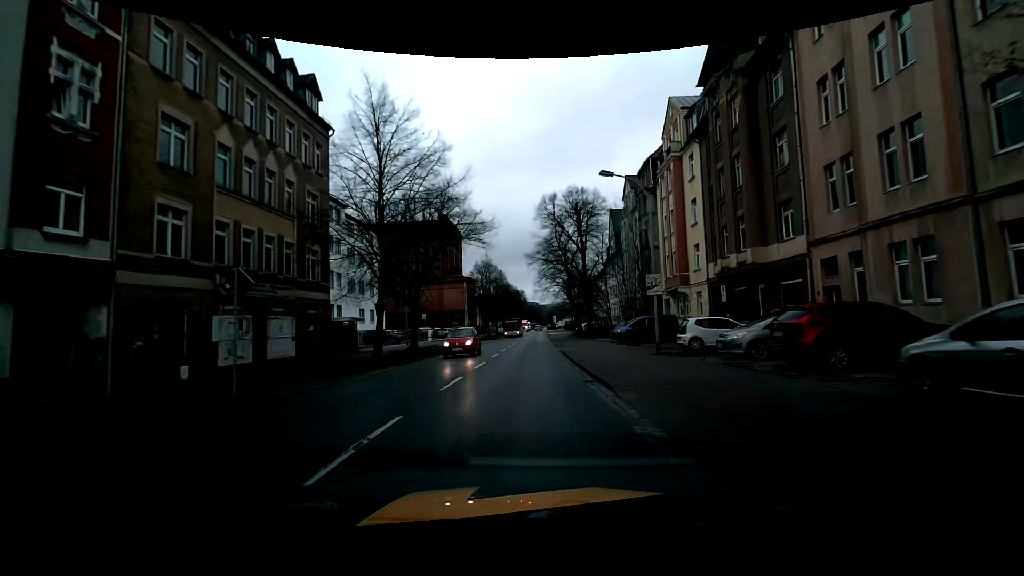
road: primary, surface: asphalt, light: Day
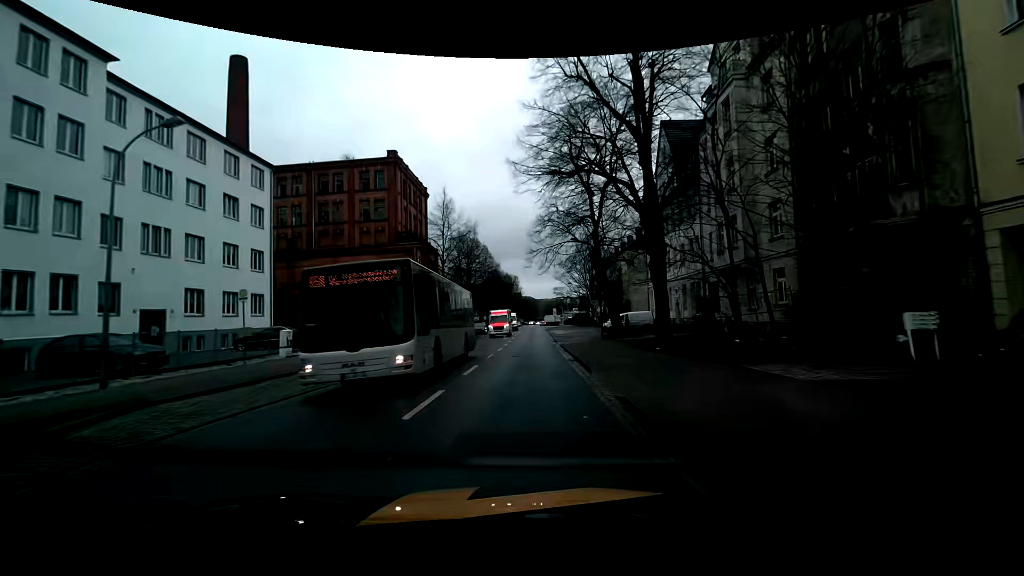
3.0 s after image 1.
(+0.6, +33.2) m; +1°
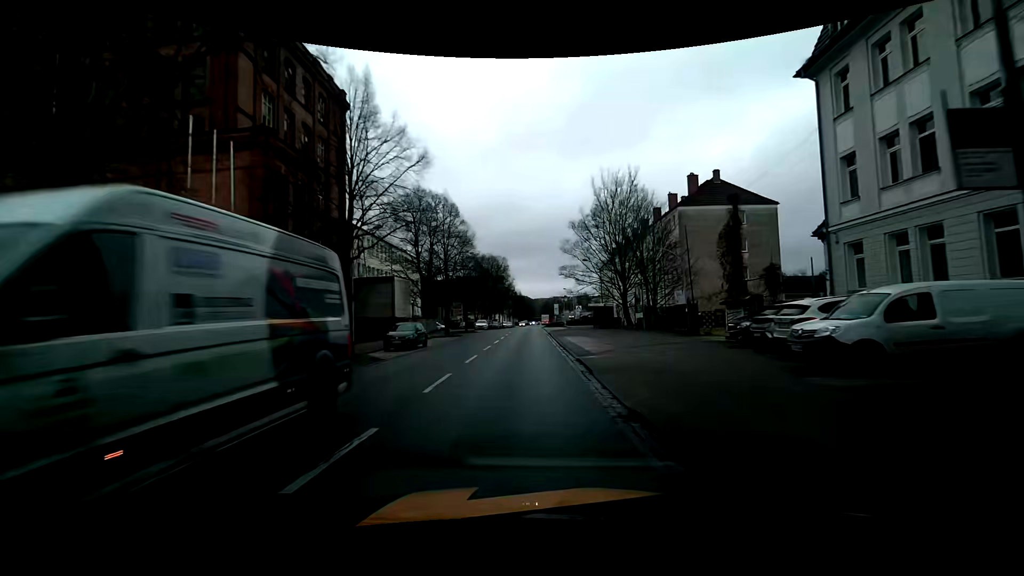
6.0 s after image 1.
(+0.2, +33.7) m; +1°
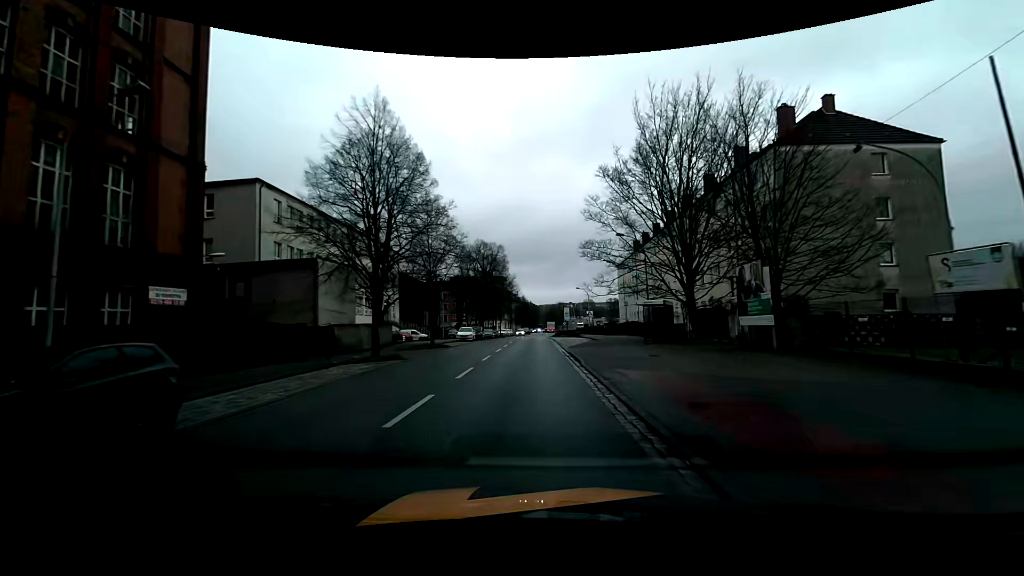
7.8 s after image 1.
(-0.1, +20.8) m; -1°
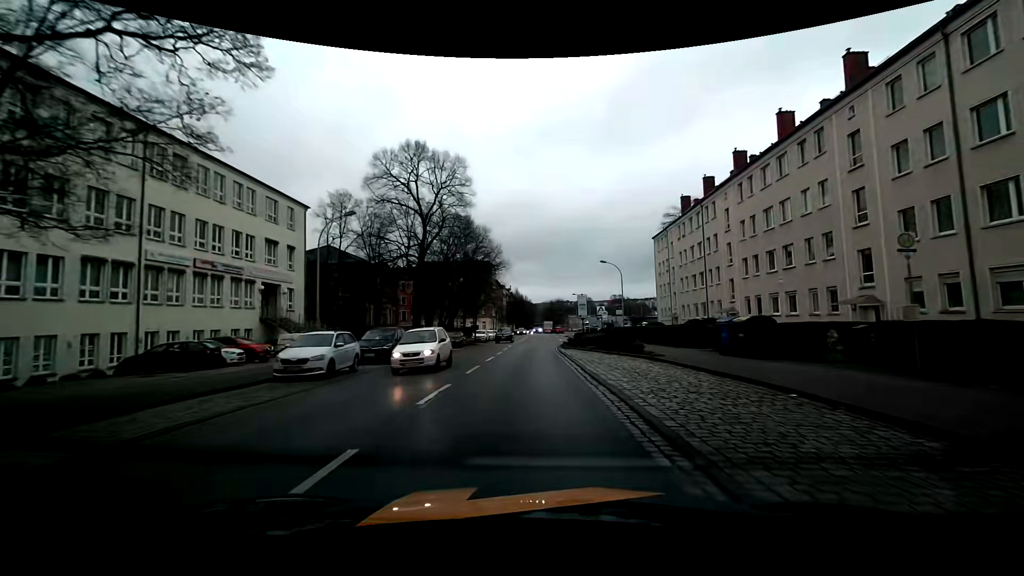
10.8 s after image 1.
(+0.1, +34.2) m; 0°
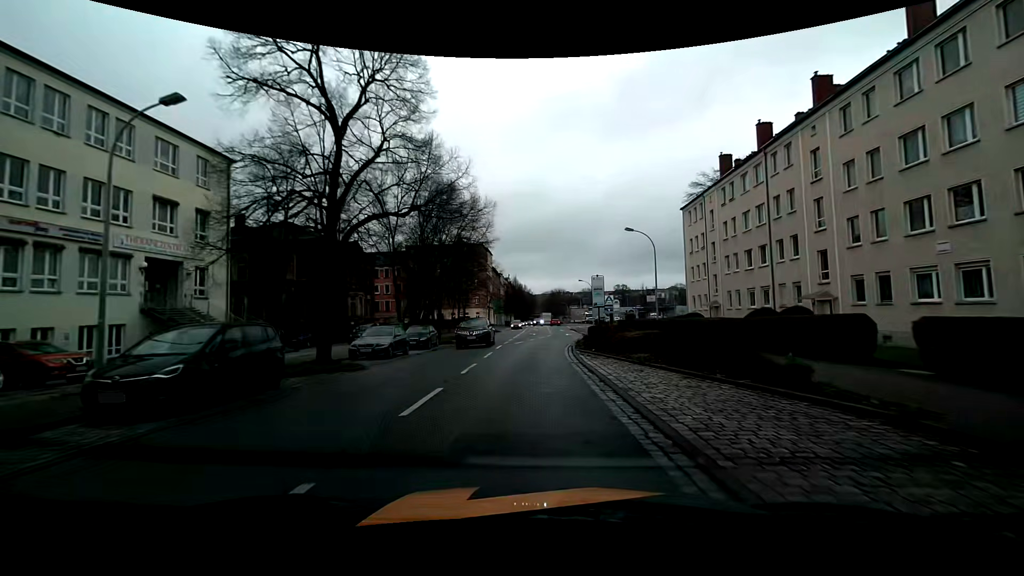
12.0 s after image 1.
(0.0, +13.1) m; 0°
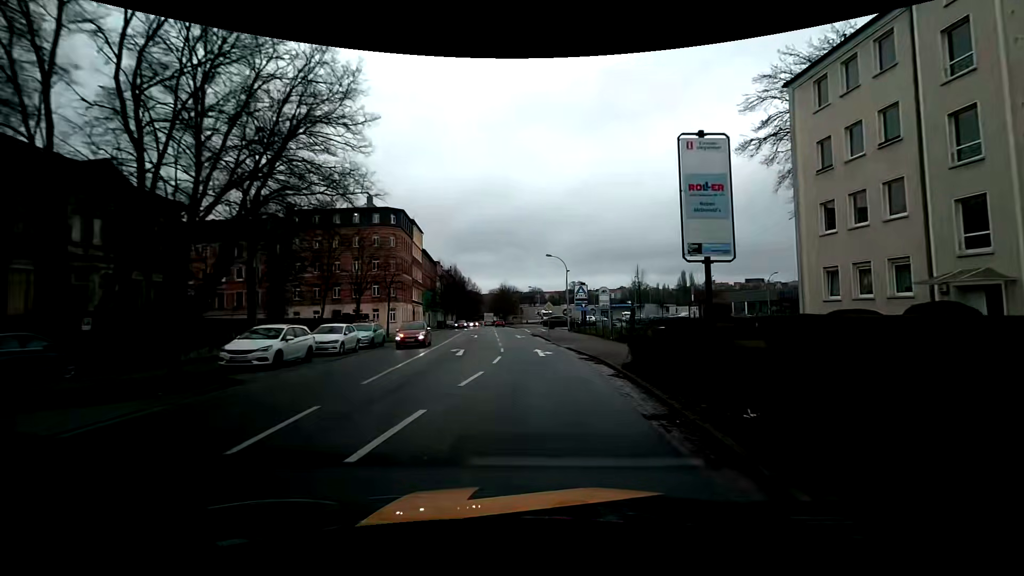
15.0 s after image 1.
(+0.9, +31.4) m; +6°
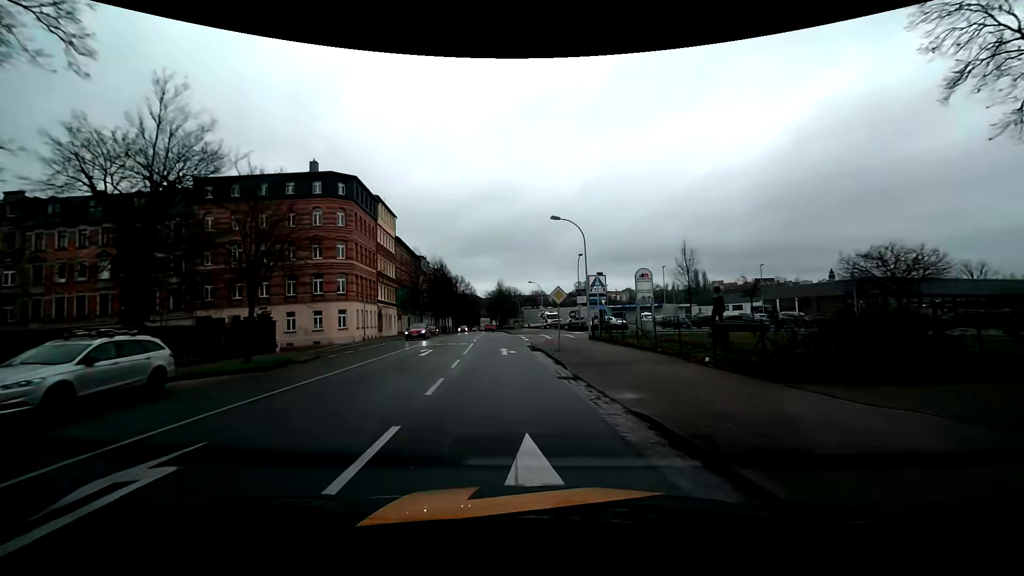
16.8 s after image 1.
(+0.3, +19.0) m; 0°
(0, +10) (-1, +20) (-2, +30) (-3, +40) (-3, +50) (-4, +60) (-5, +70) (-6, +80) (-7, +90) (-8, +100) m
